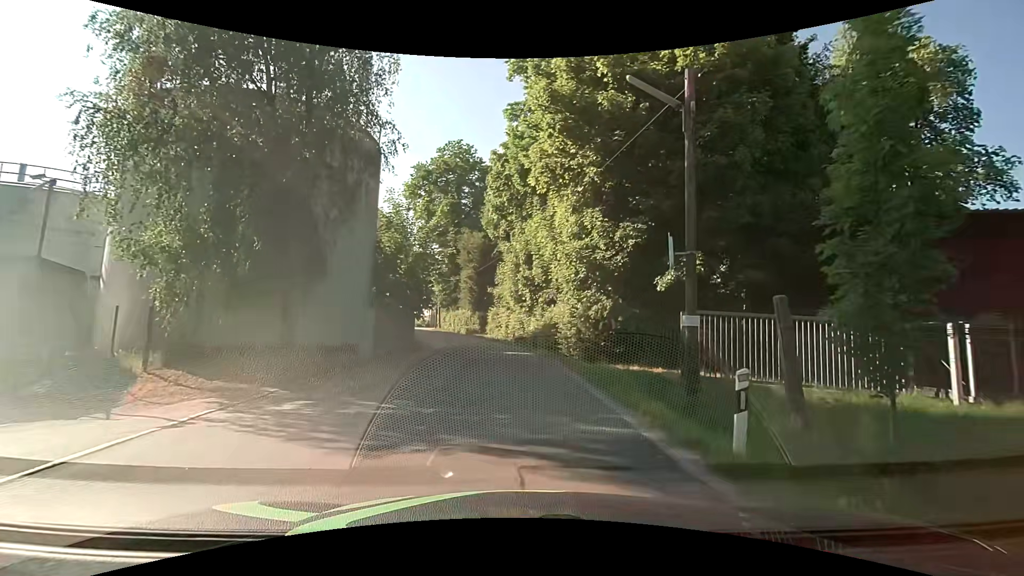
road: unclassified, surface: asphalt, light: Day
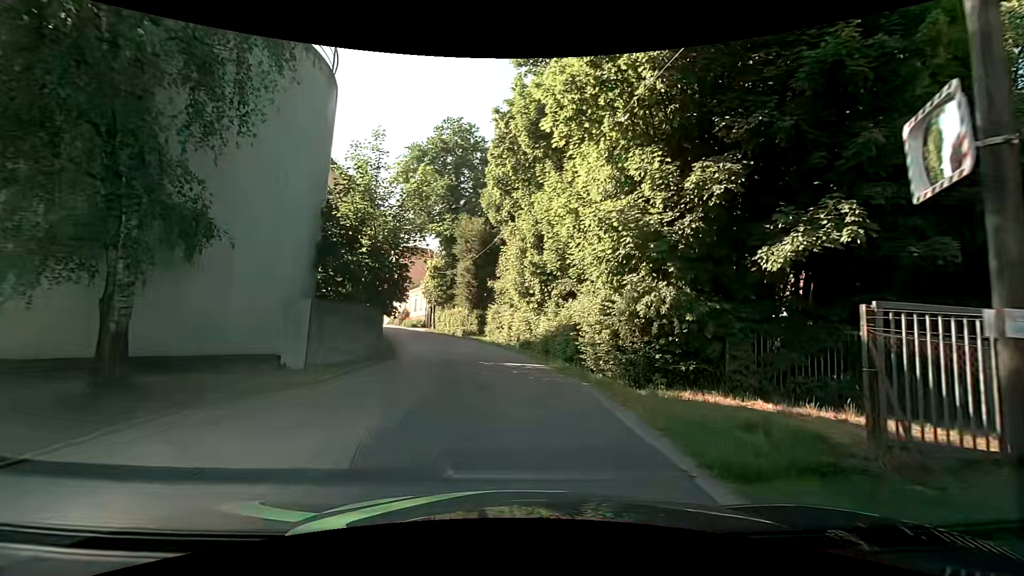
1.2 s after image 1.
(-0.1, +6.8) m; 0°
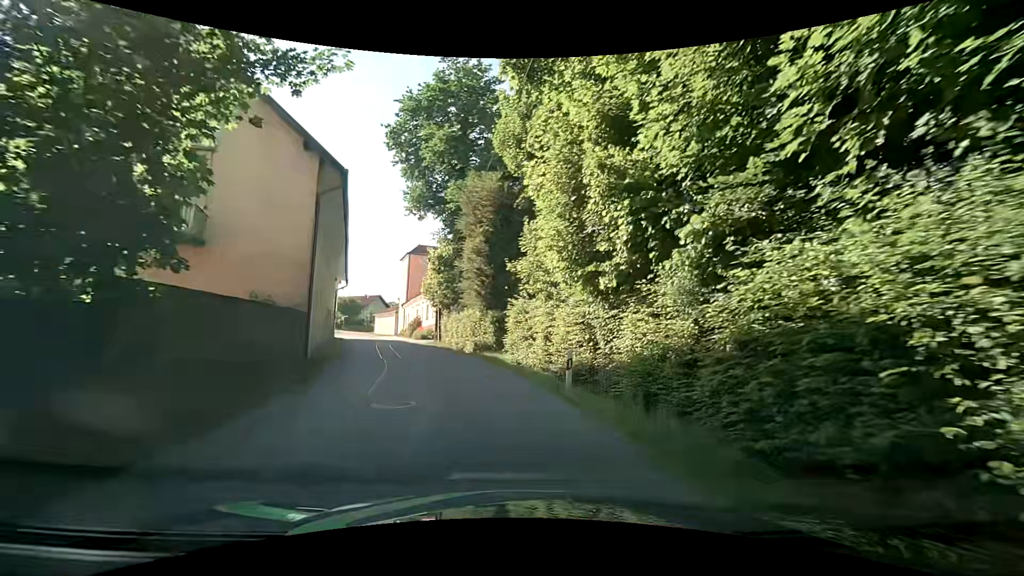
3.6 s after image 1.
(-0.2, +14.2) m; -5°
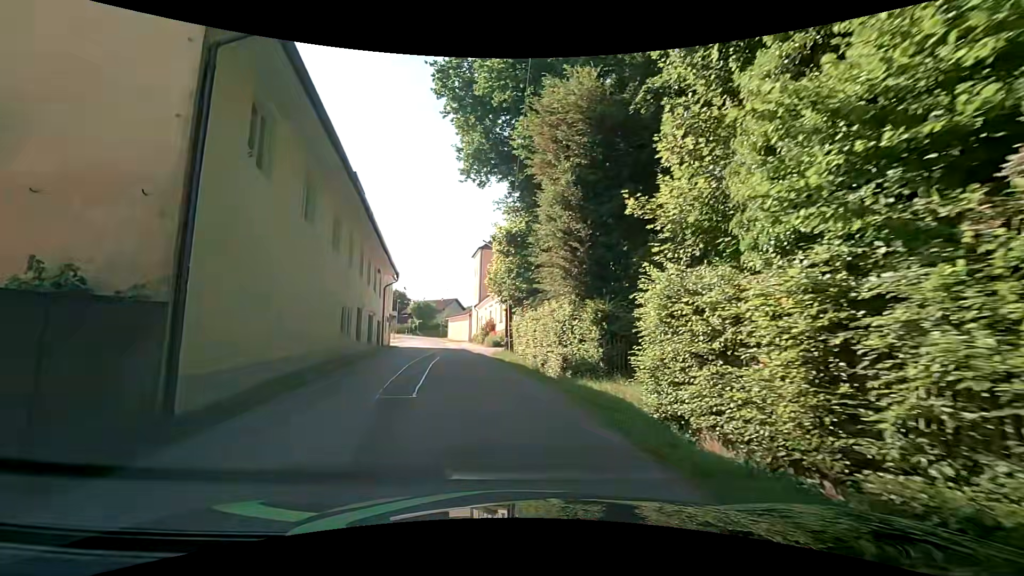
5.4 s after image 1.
(-0.8, +11.1) m; -8°
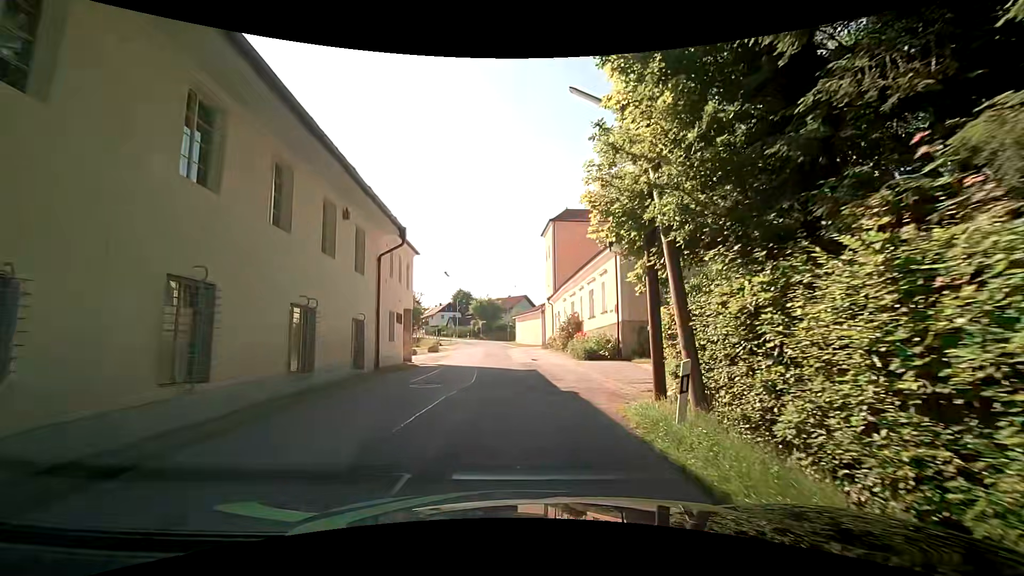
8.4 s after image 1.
(-1.5, +18.5) m; -8°
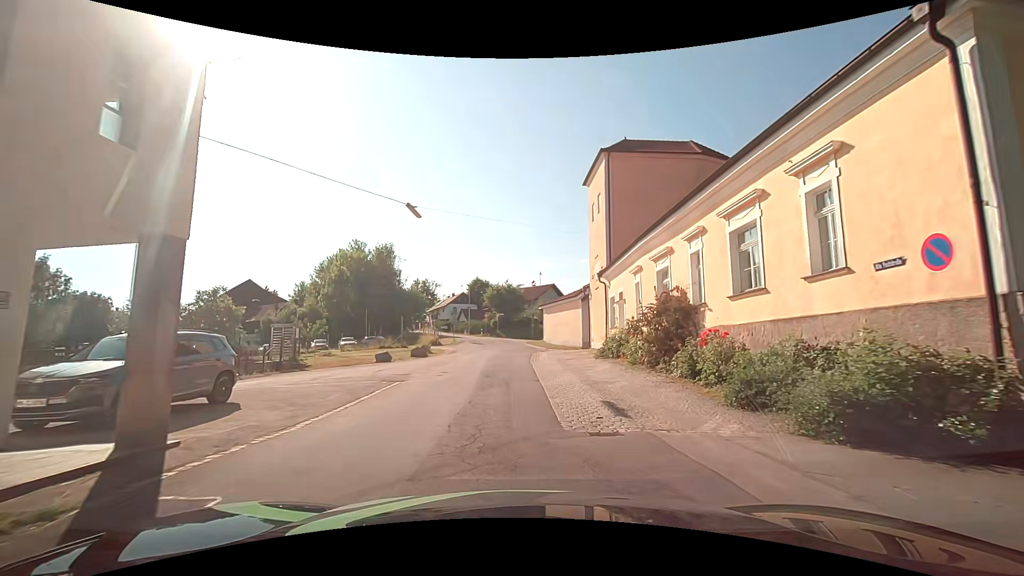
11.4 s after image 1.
(-0.5, +19.6) m; -3°
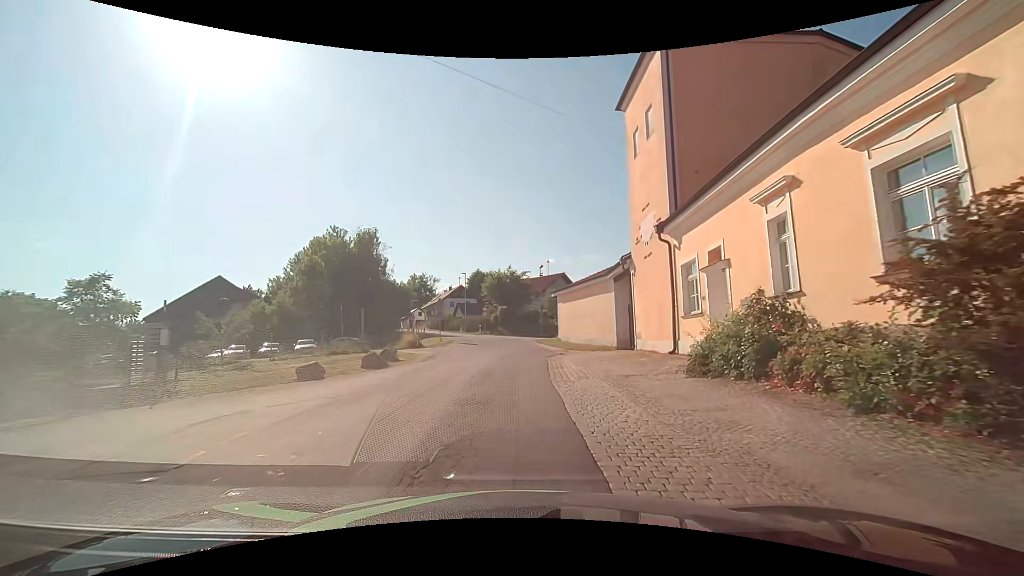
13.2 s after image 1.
(+0.1, +12.9) m; 0°
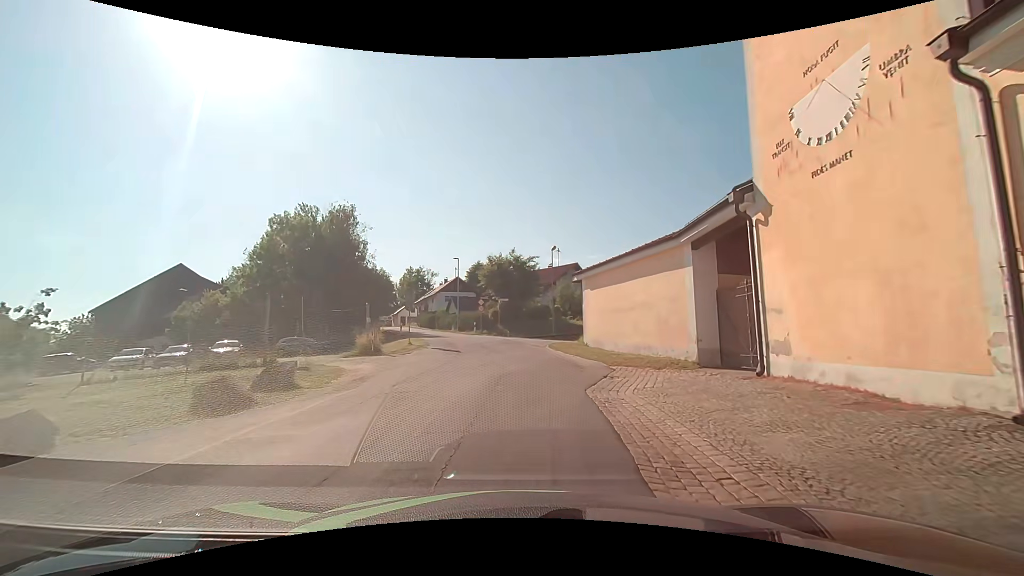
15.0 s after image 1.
(-0.2, +12.7) m; -1°
(0, +10) (0, +20) (0, +30) (-3, +40) (-6, +49) (-10, +58) (-13, +68) (-17, +77) (-21, +86) (-24, +96) m
